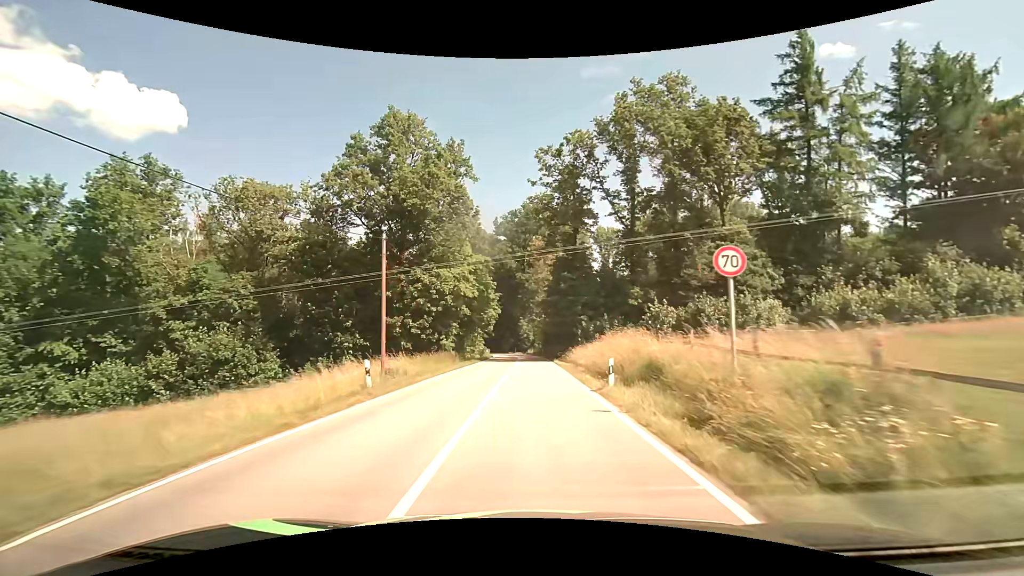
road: secondary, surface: asphalt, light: Day
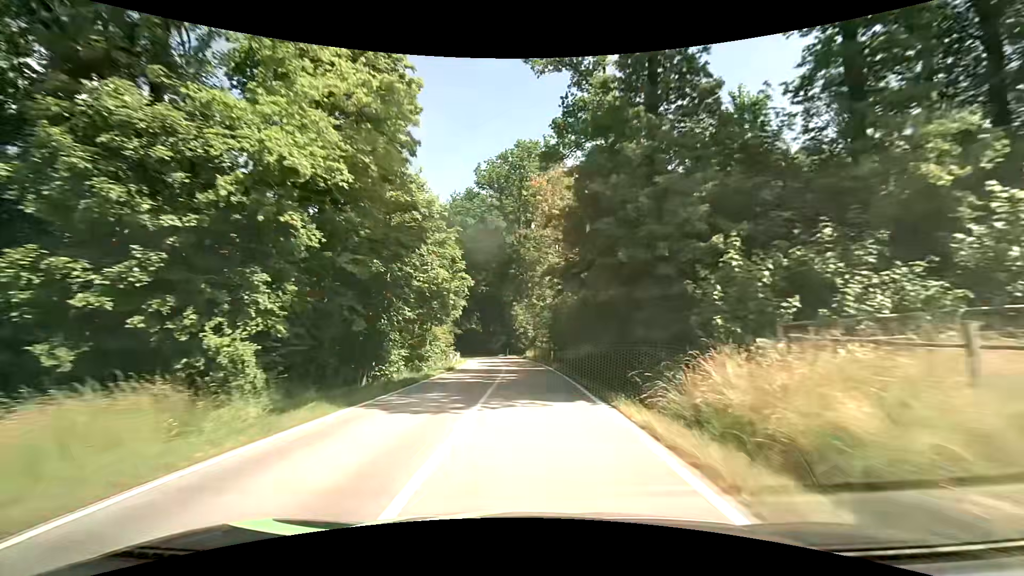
(+0.1, +28.7) m; 0°
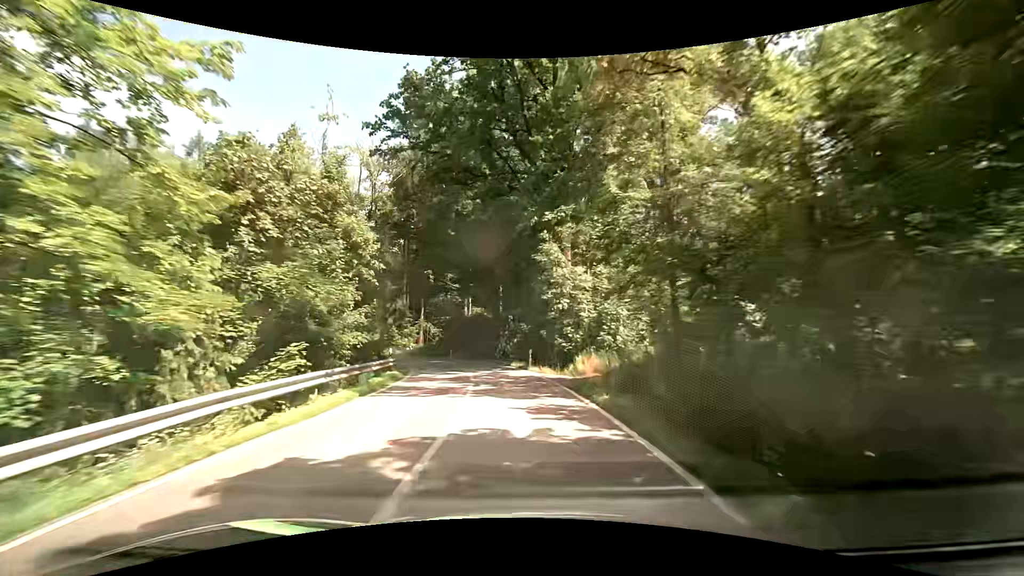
(-0.7, +36.2) m; -4°
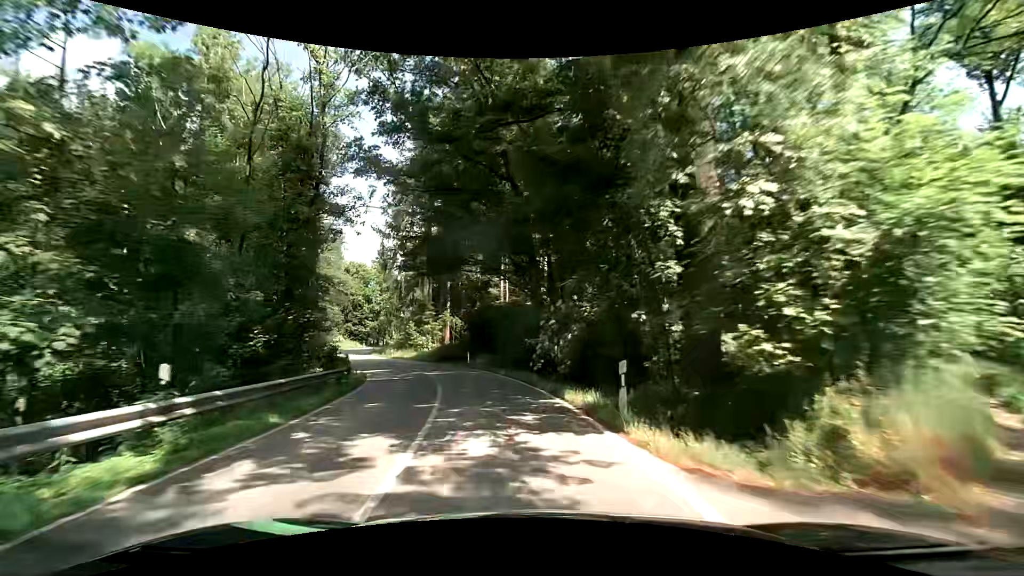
(-0.6, +17.2) m; -4°
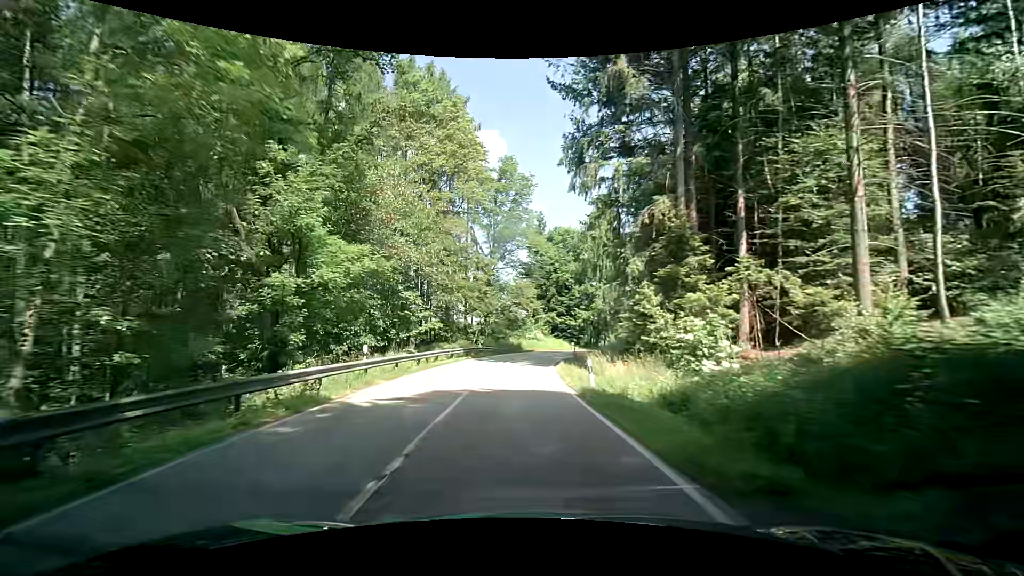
(-9.4, +38.5) m; -27°
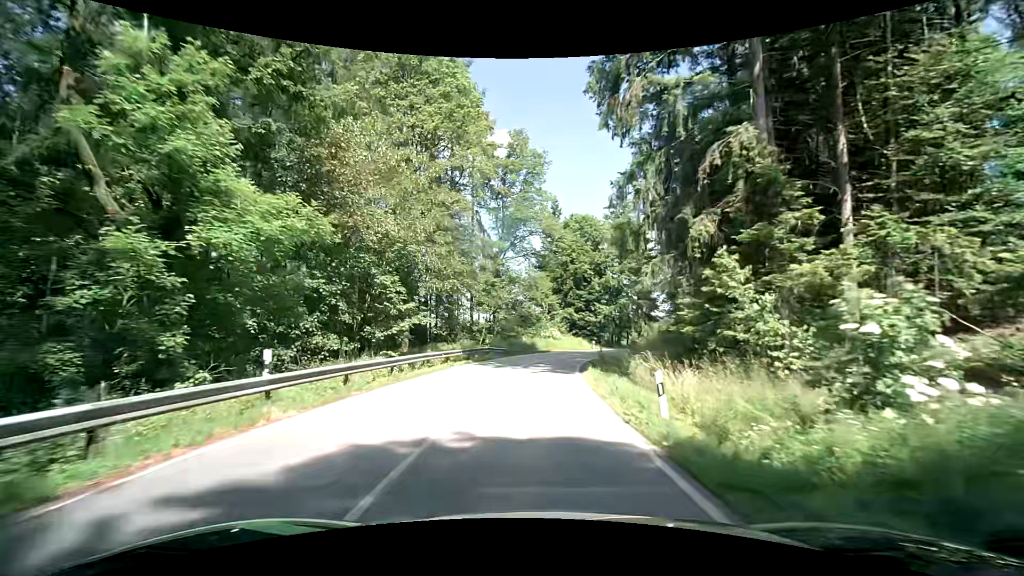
(-0.2, +7.4) m; -2°
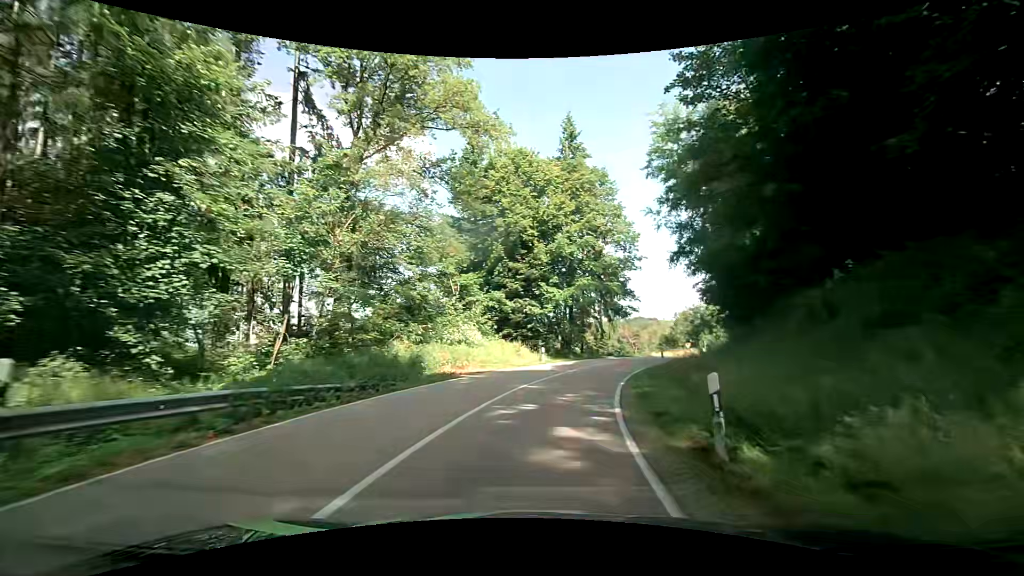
(+1.1, +28.2) m; +8°
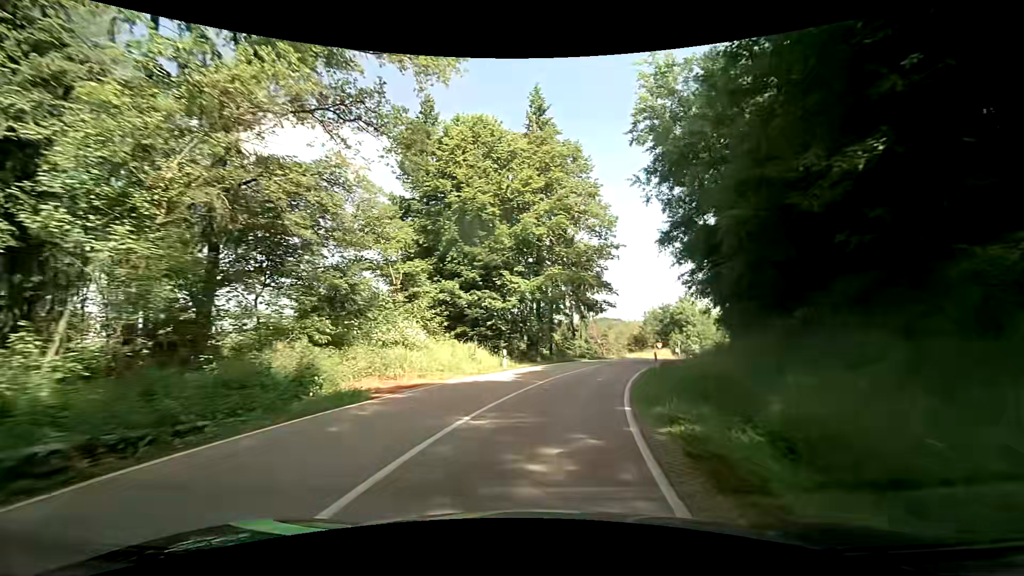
(+0.2, +6.9) m; +4°
(0, +10) (+2, +20) (+5, +30) (+8, +39) (+12, +48) (+17, +57) (+22, +66) (+26, +74) (+31, +83) (+36, +92) m
